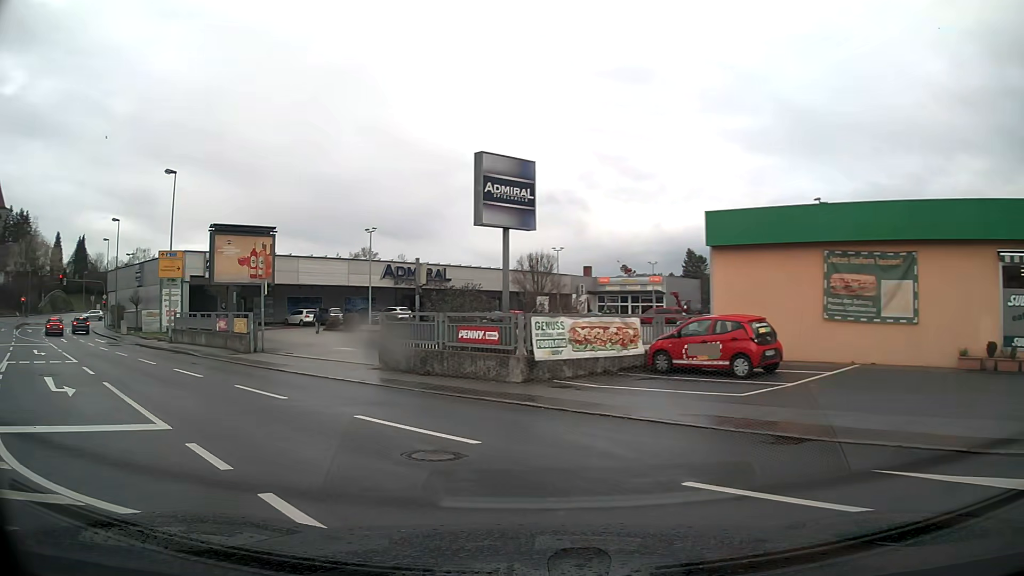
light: Day
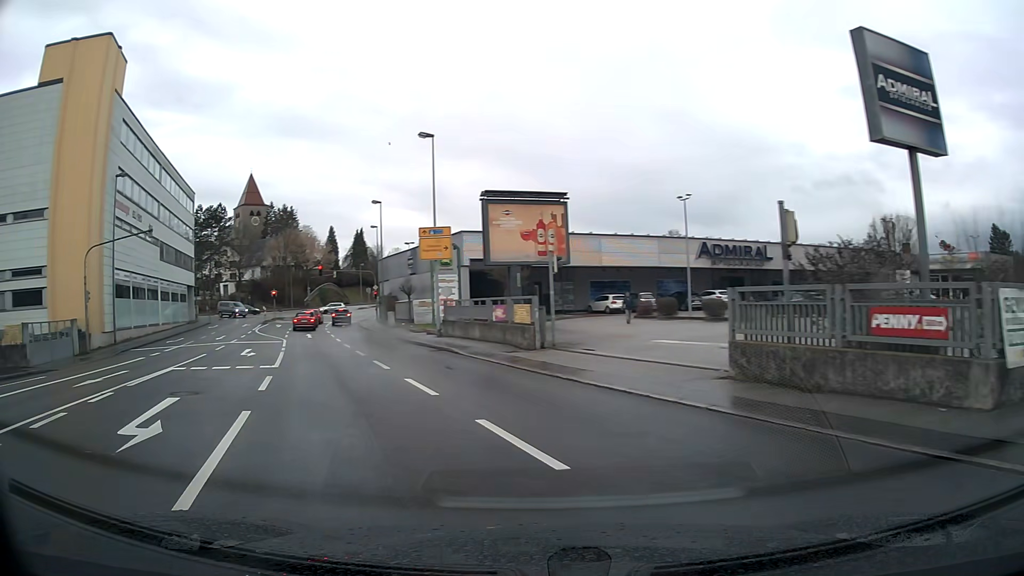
(-1.5, +7.2) m; -24°
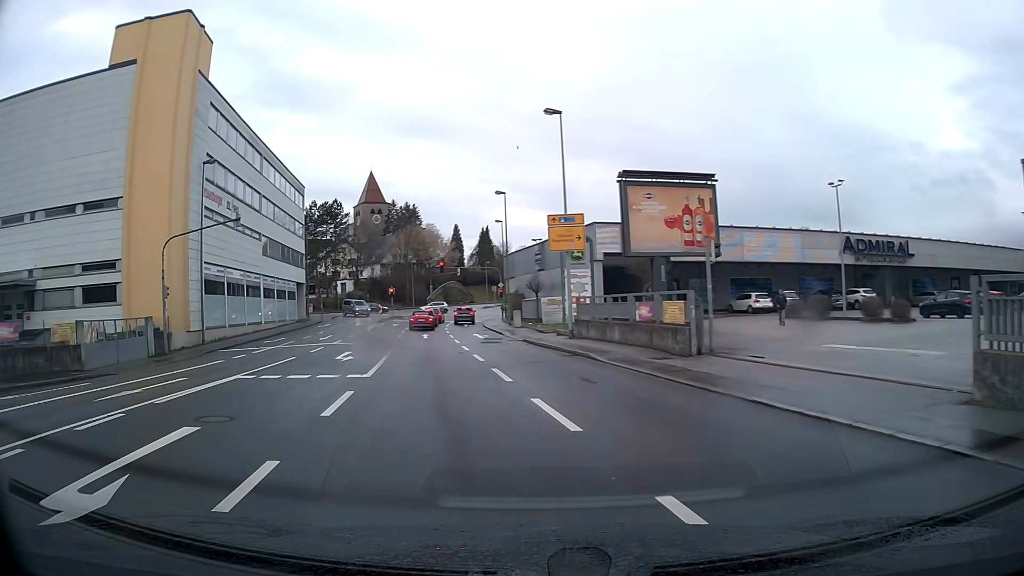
(-0.3, +4.0) m; -9°
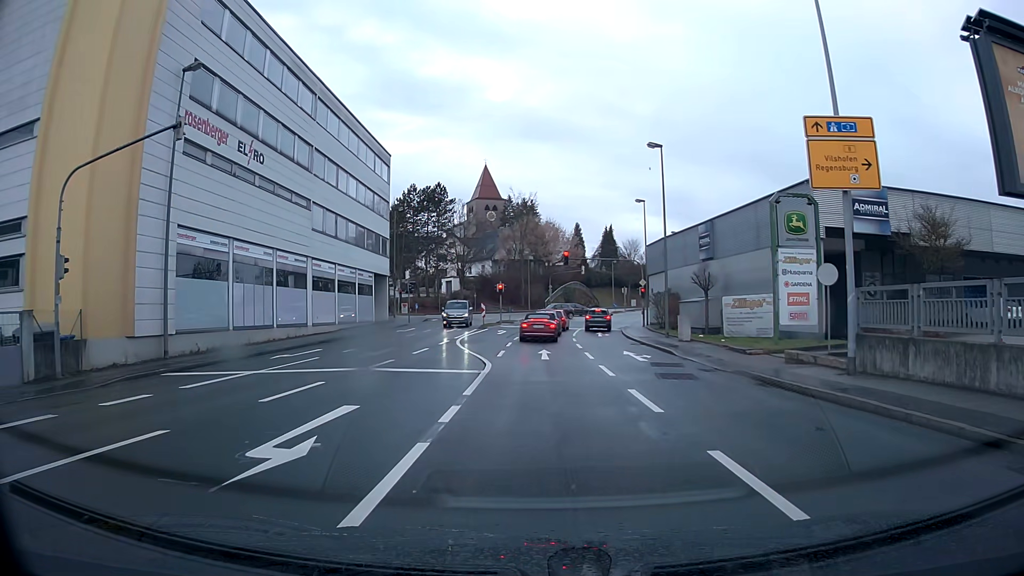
(-1.9, +15.9) m; -8°
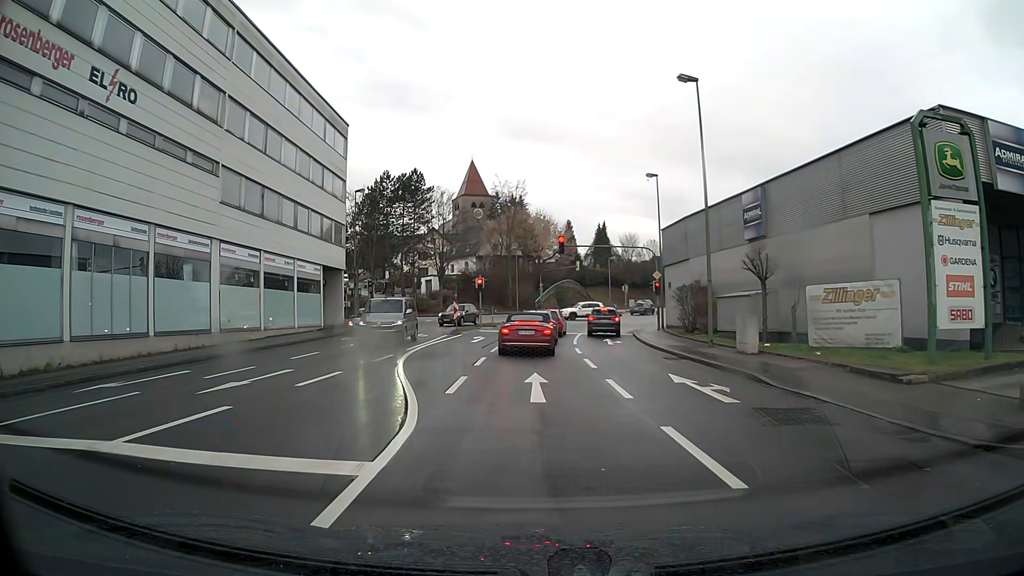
(+0.1, +10.5) m; +1°
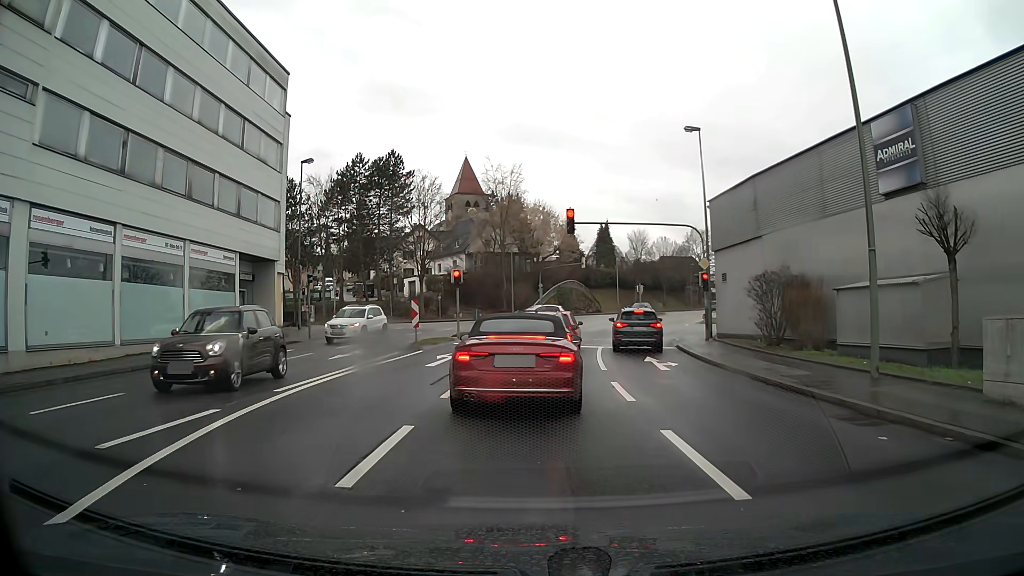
(0.0, +12.2) m; 0°
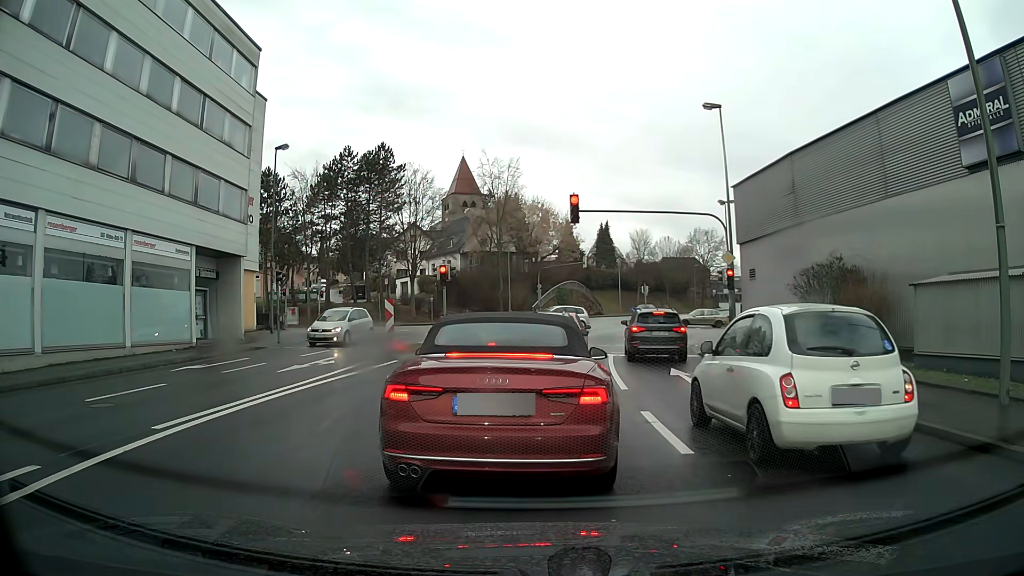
(0.0, +4.0) m; 0°
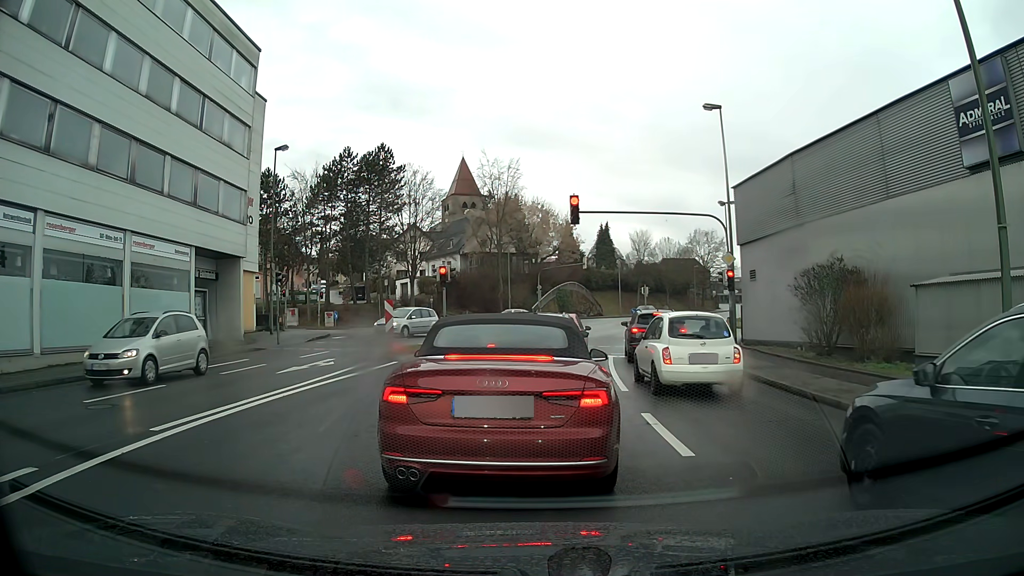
(0.0, +0.1) m; 0°
